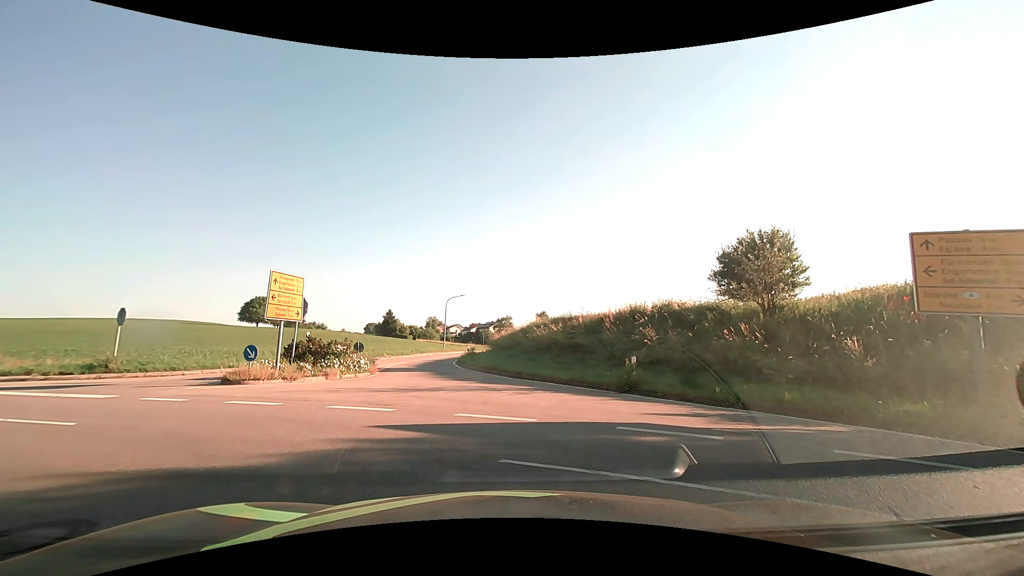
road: tertiary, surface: asphalt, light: Day
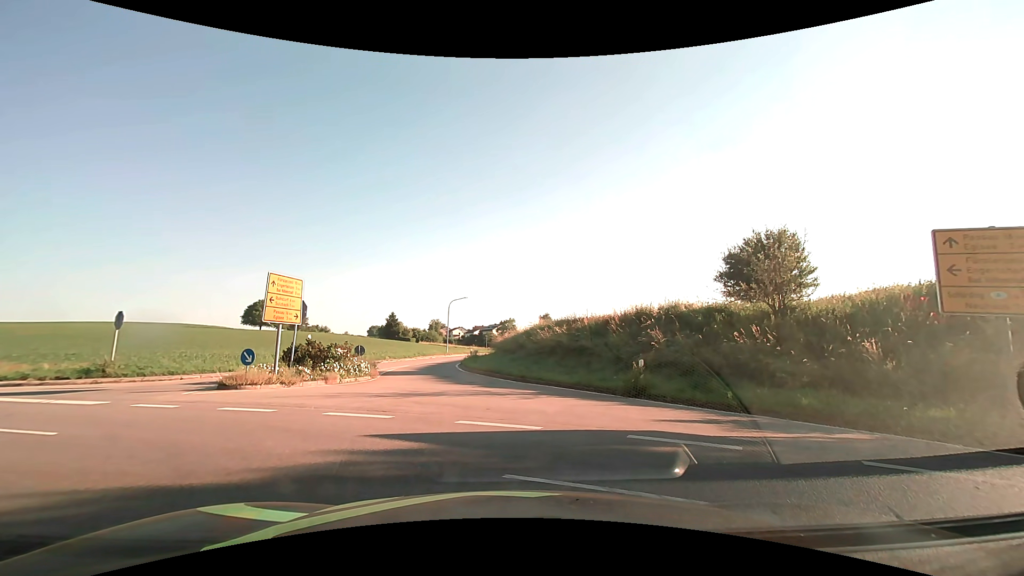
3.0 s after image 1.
(0.0, +0.6) m; 0°
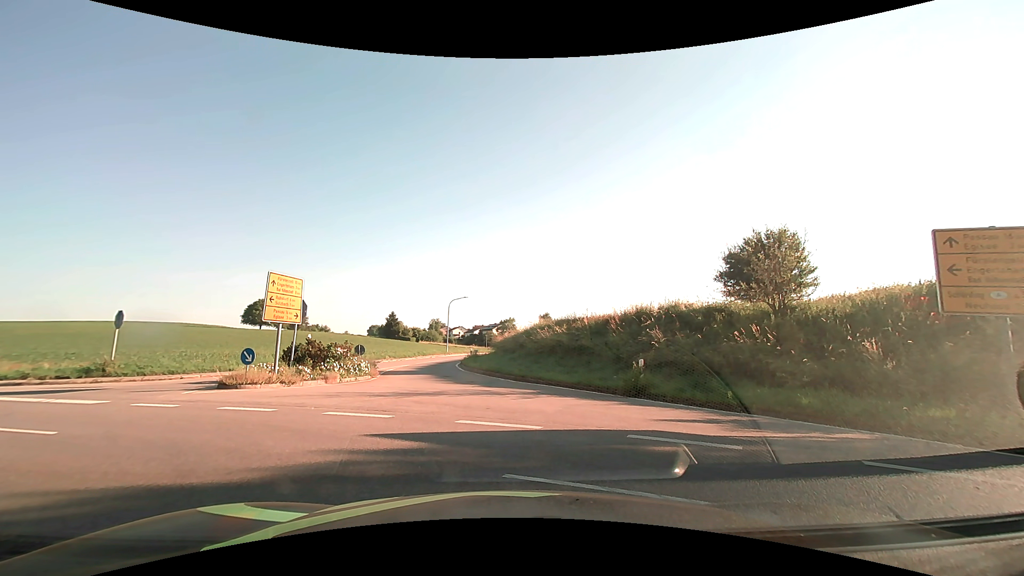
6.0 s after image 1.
(0.0, +0.1) m; 0°
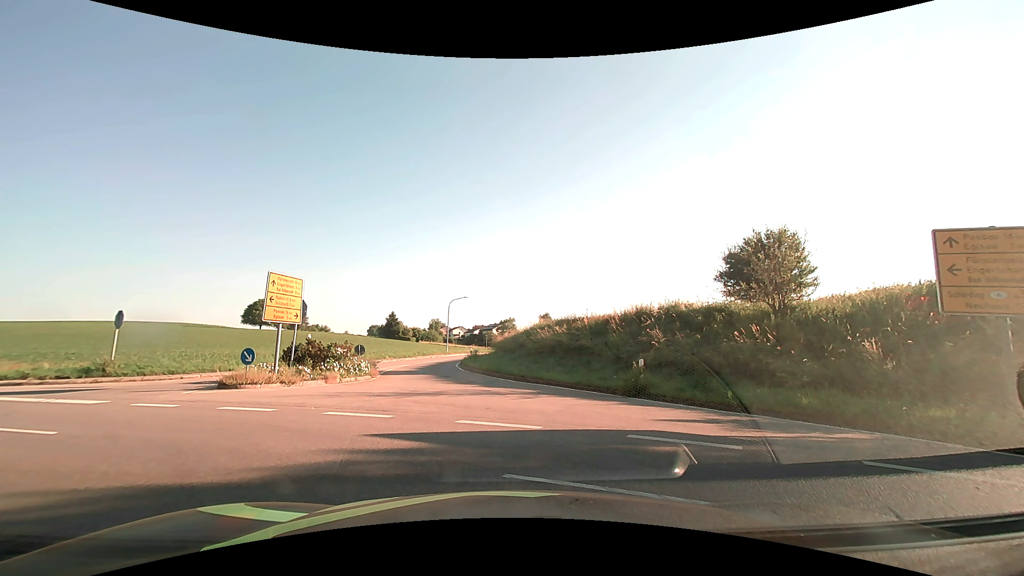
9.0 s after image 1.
(0.0, 0.0) m; 0°
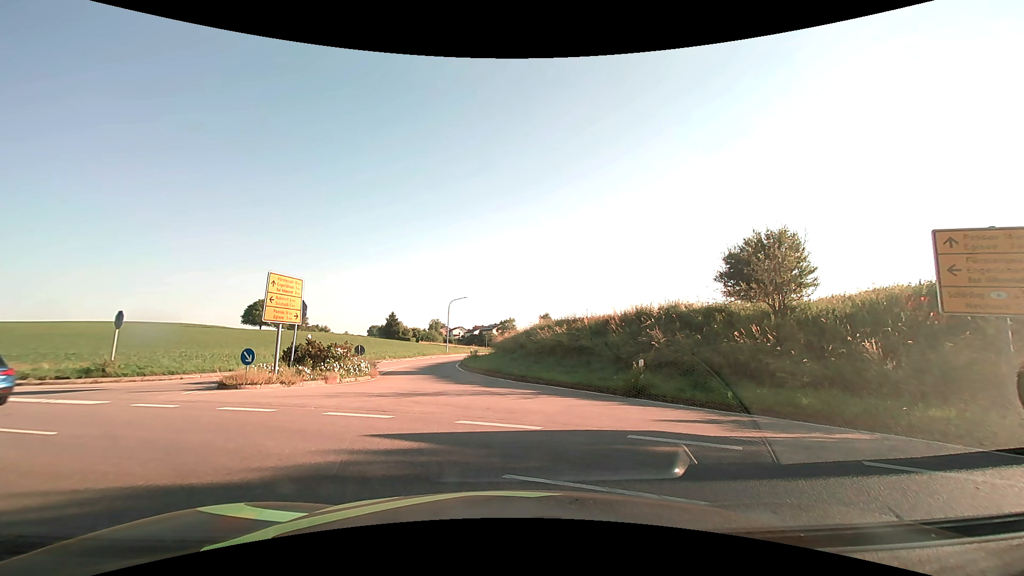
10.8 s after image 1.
(0.0, 0.0) m; 0°
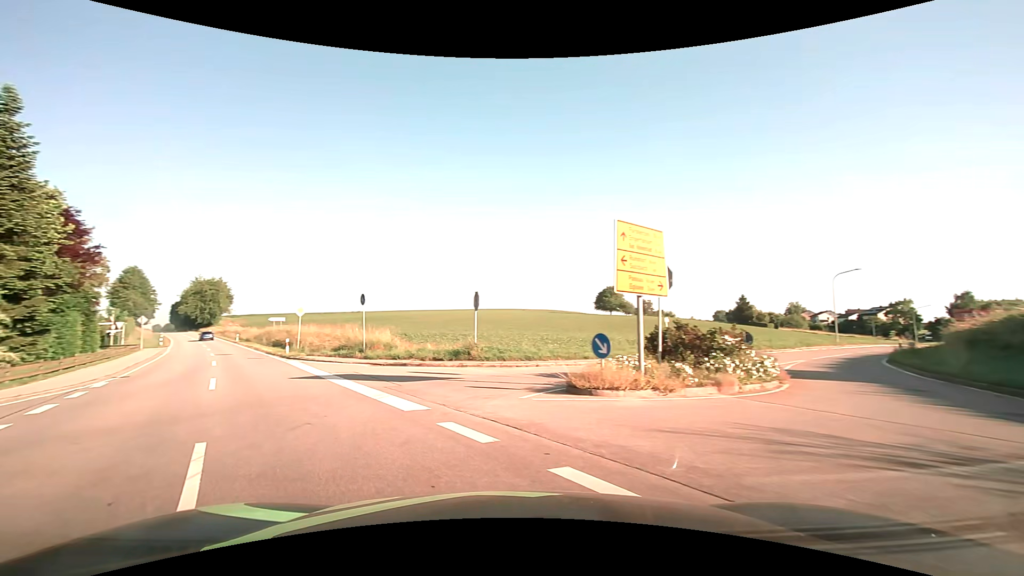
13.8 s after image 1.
(-2.5, +8.2) m; -38°
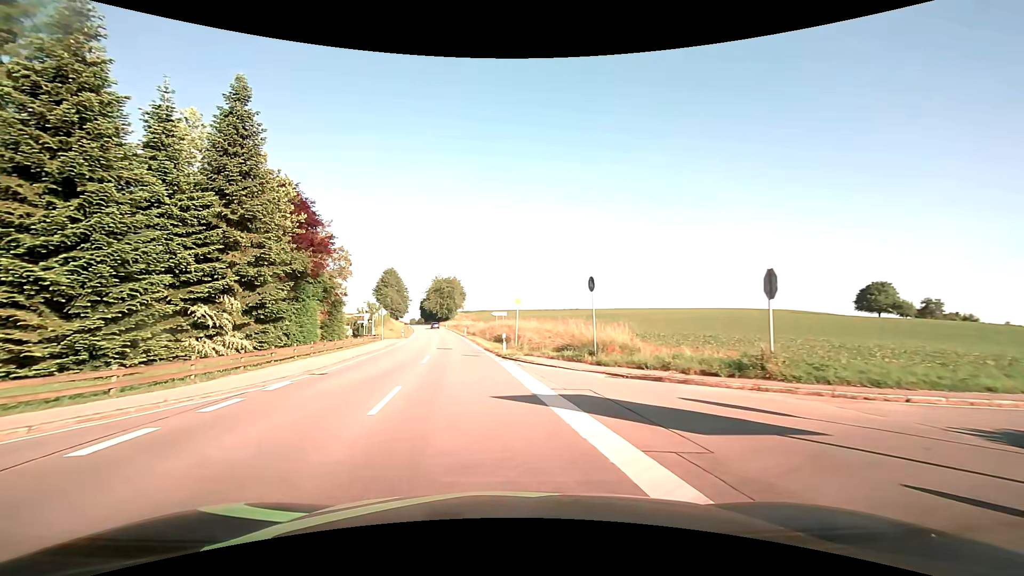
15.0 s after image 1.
(-1.8, +7.6) m; -24°
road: secondary
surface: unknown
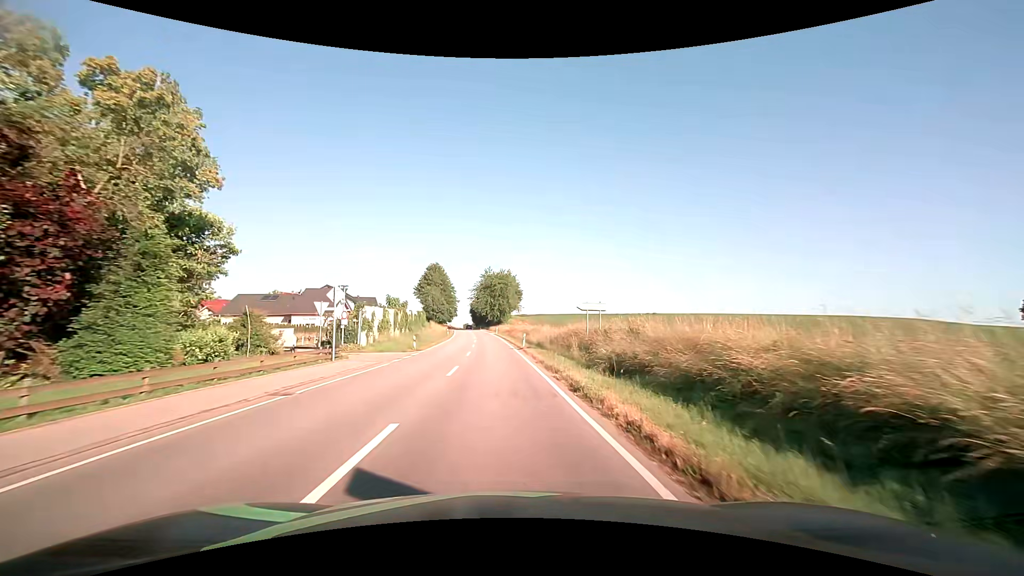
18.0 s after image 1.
(-2.7, +29.6) m; -7°
(0, +10) (0, +20) (-1, +30) (-1, +40) (-1, +50) (-2, +60) (-3, +70) (-3, +80) (-4, +90) (-5, +100) m
